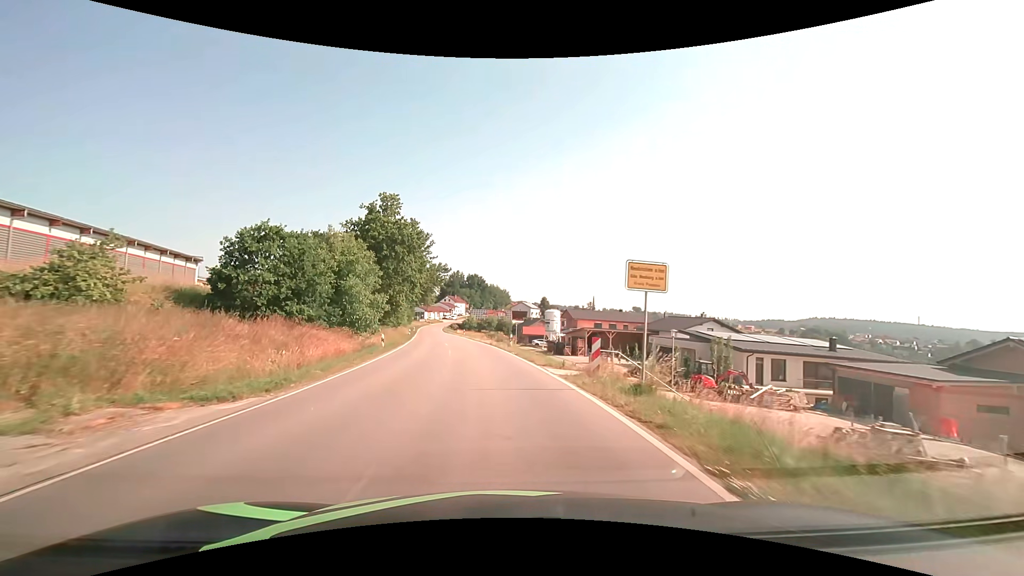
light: Day
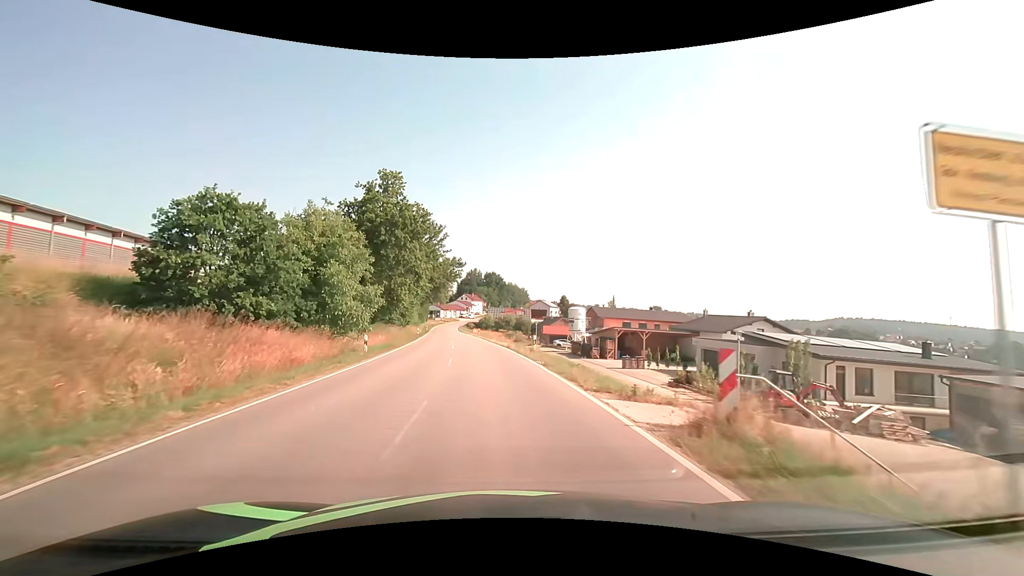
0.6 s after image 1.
(-0.1, +7.7) m; -2°
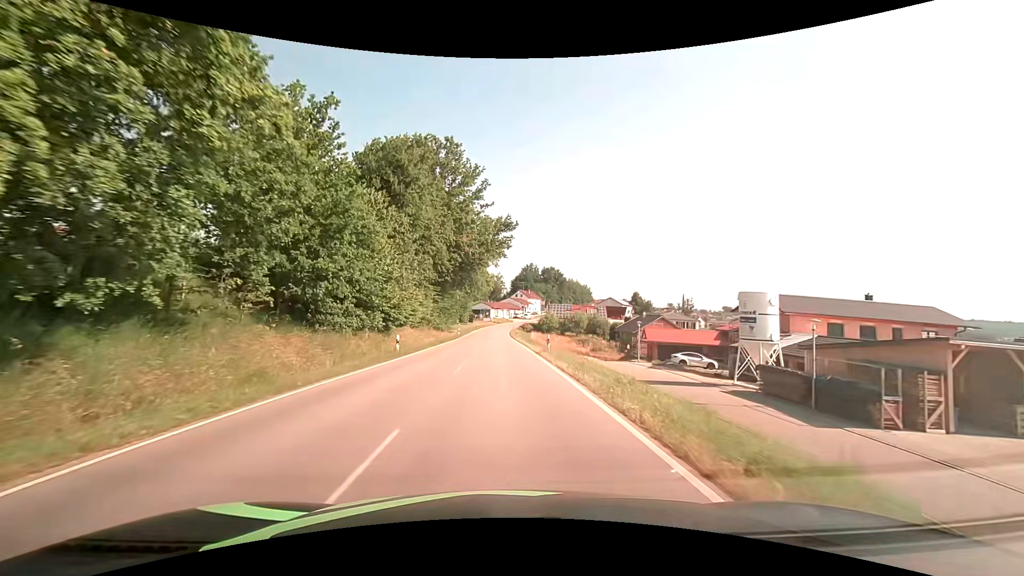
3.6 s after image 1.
(-2.7, +38.3) m; -7°
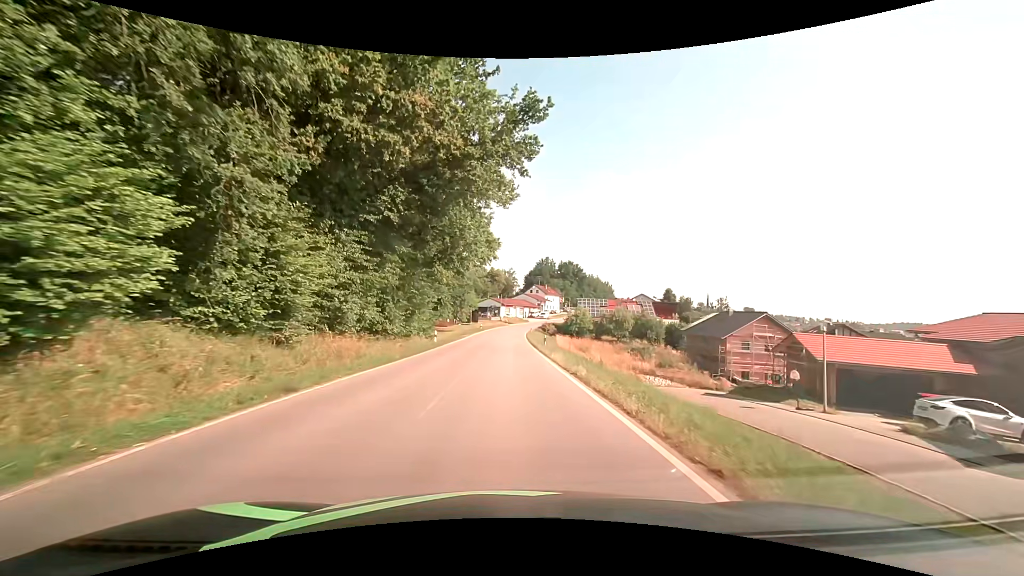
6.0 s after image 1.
(-0.5, +30.6) m; -1°
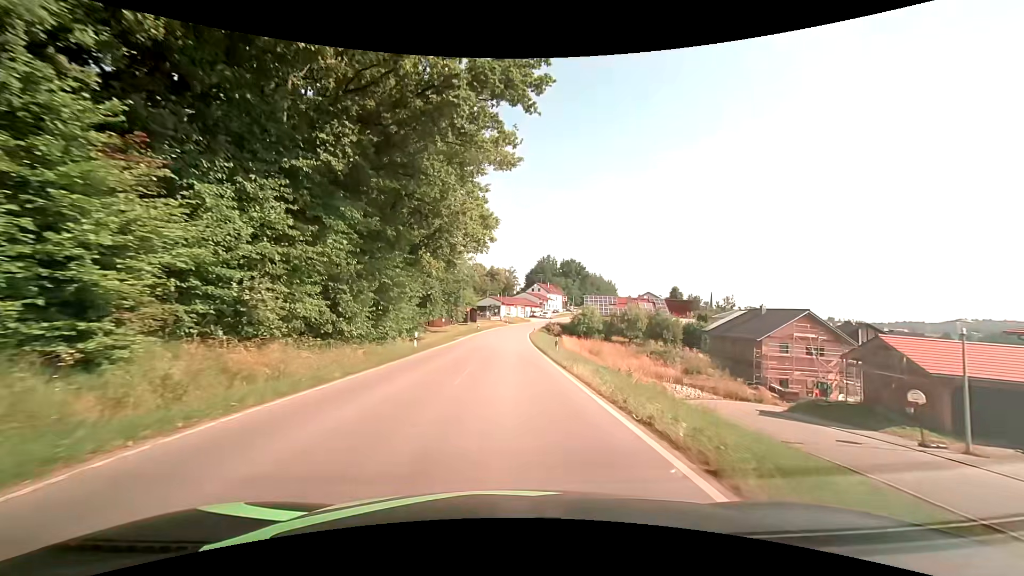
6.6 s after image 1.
(0.0, +7.6) m; +1°
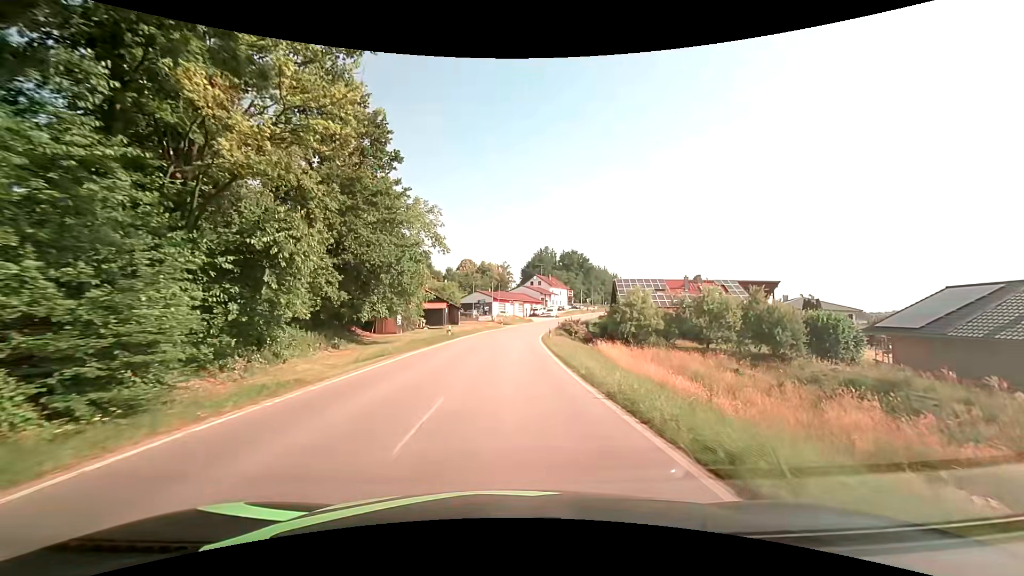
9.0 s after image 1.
(-0.2, +30.5) m; 0°
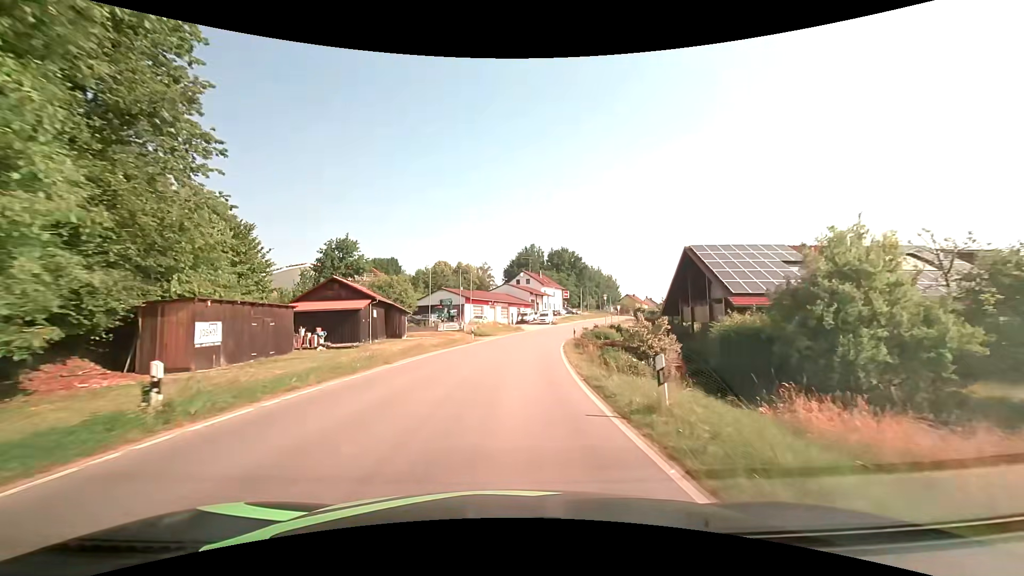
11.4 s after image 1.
(+0.4, +30.2) m; +2°
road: tertiary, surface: asphalt
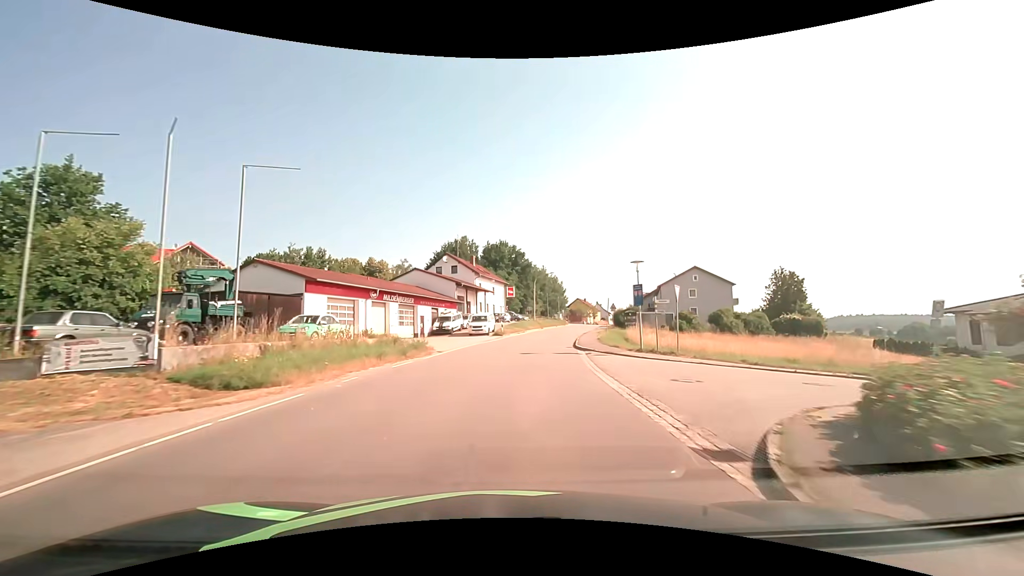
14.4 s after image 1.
(+2.3, +37.5) m; +8°
(0, +10) (+1, +20) (+2, +30) (+3, +40) (+5, +50) (+7, +59) (+10, +69) (+12, +79) (+15, +88) (+17, +98) m
